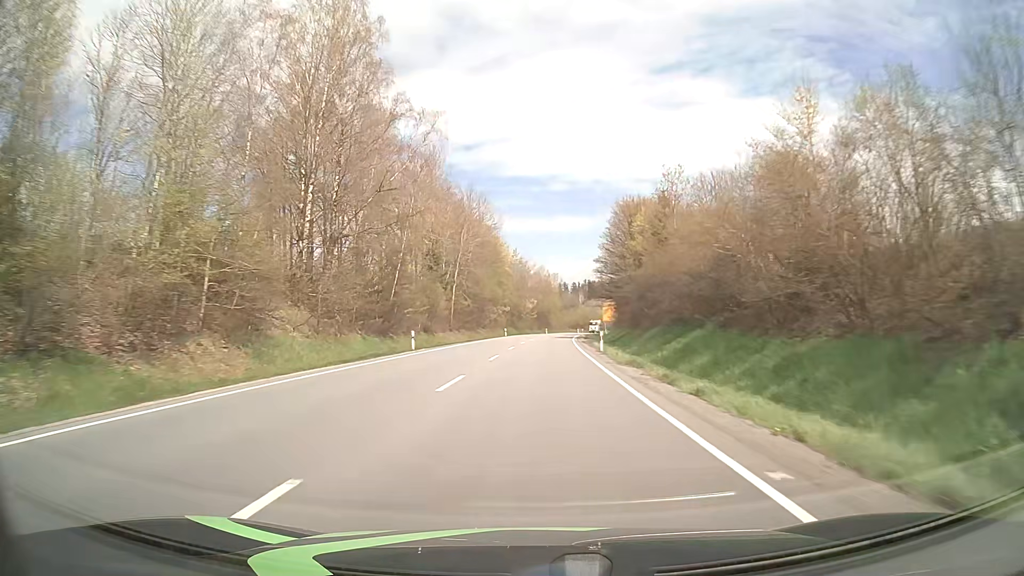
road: primary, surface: asphalt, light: Day
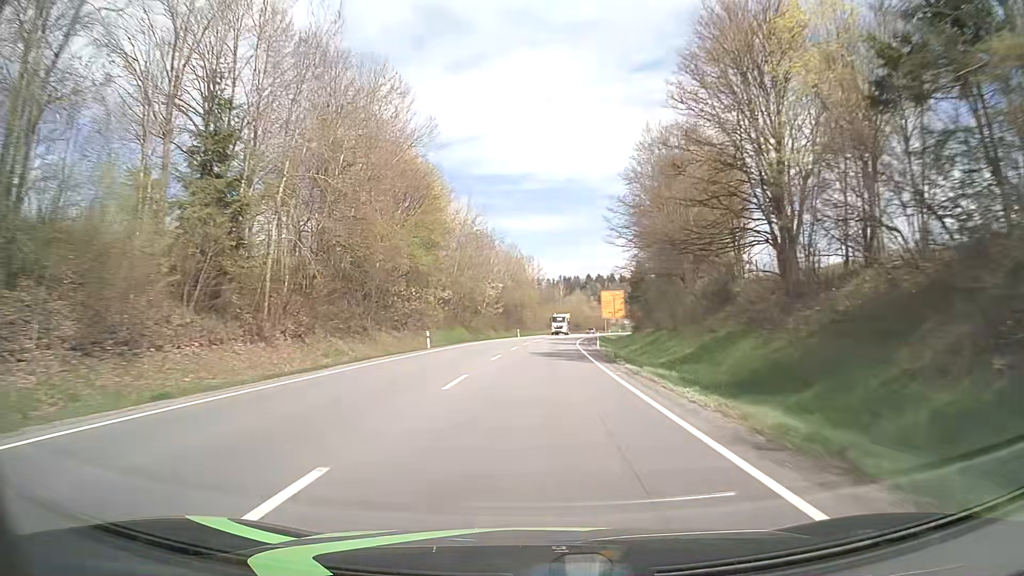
(+0.8, +47.6) m; +2°
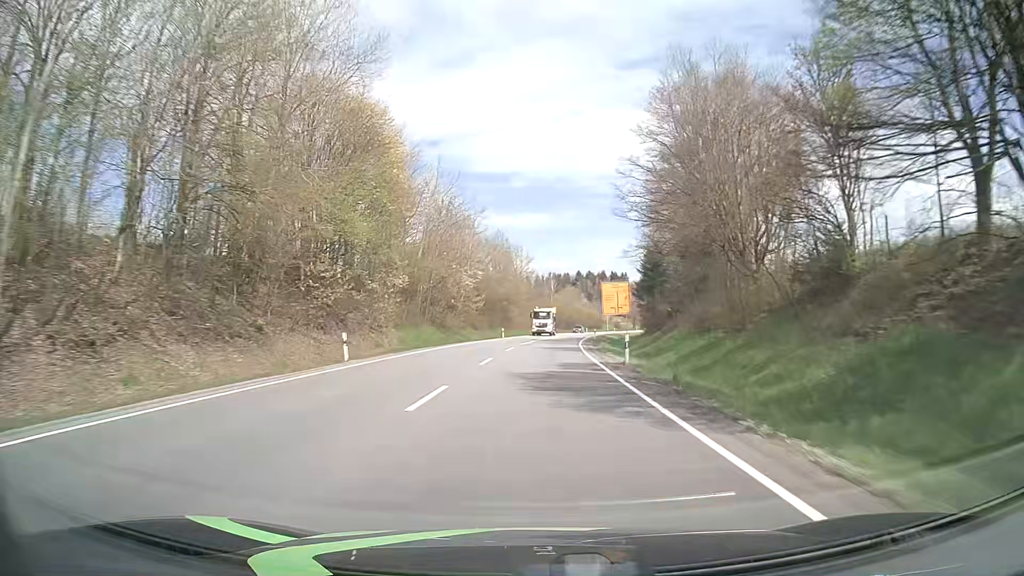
(+0.2, +15.9) m; +1°
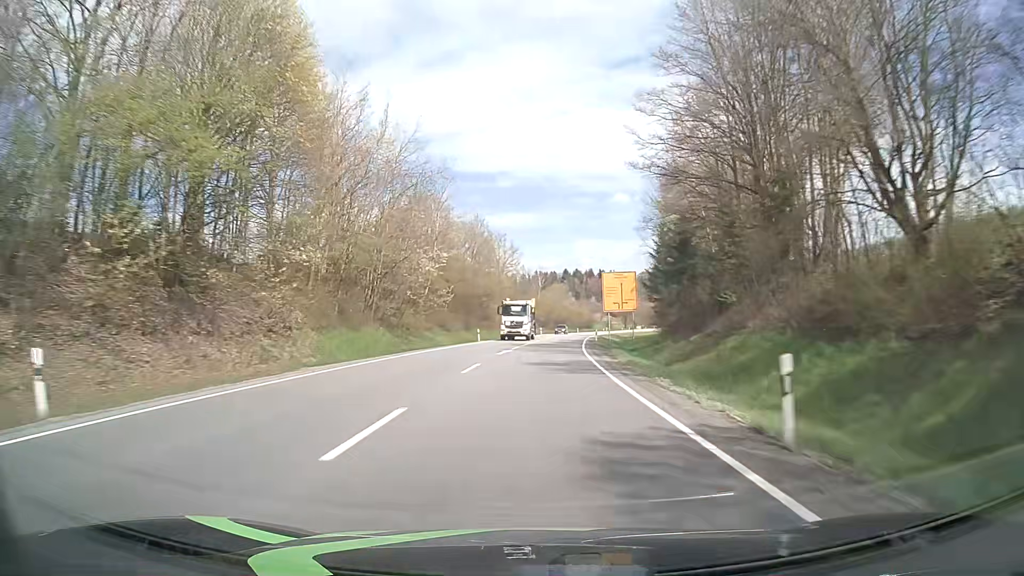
(+0.1, +15.9) m; +1°
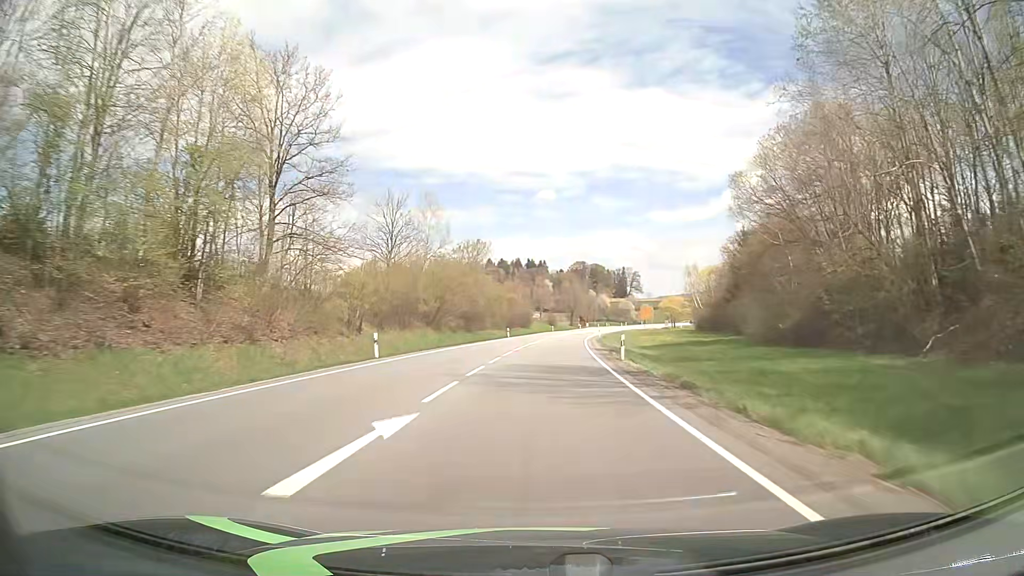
(+4.4, +79.2) m; +6°
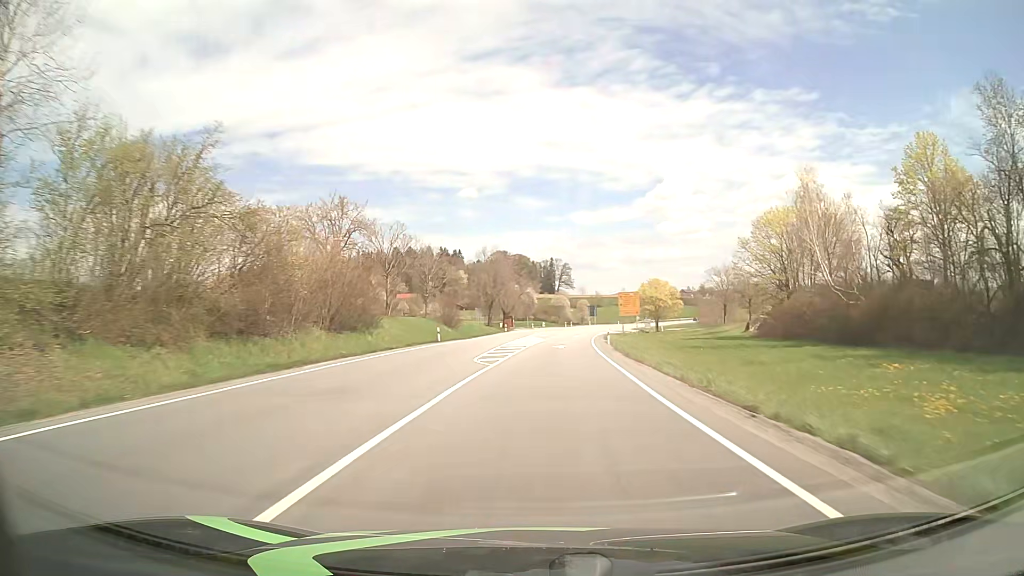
(+4.6, +79.1) m; +7°
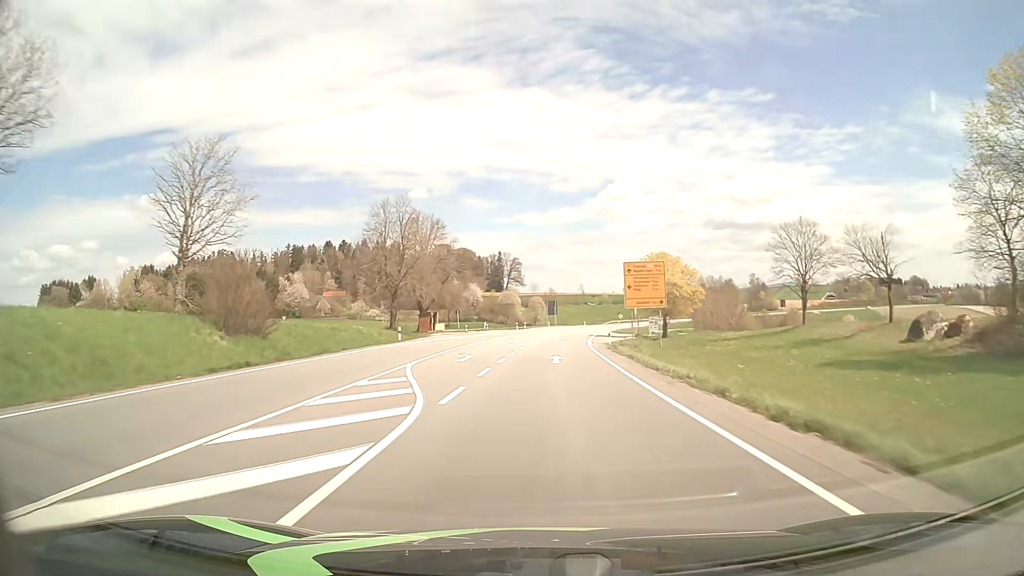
(+1.9, +47.5) m; +4°
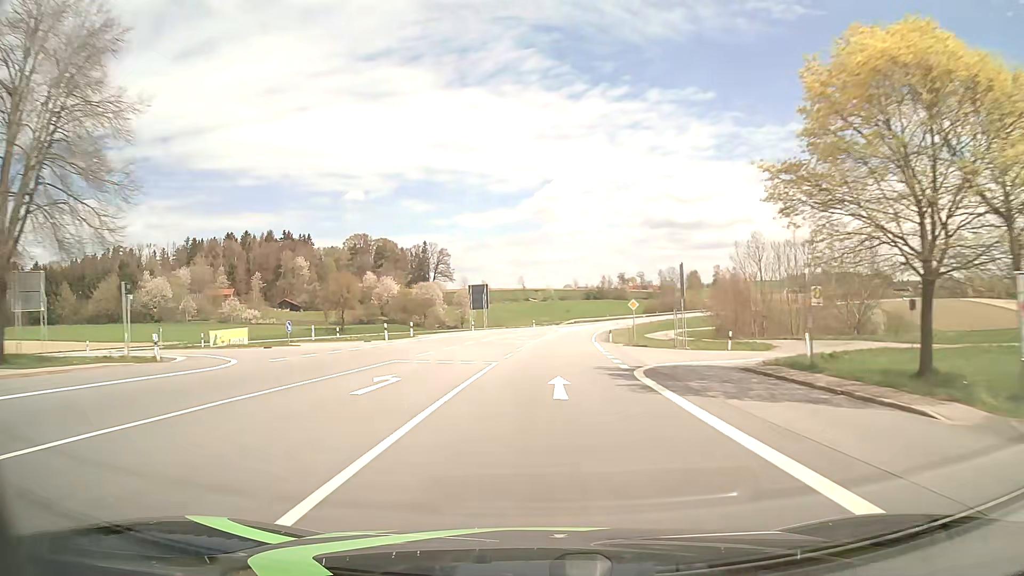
(+2.9, +63.3) m; +5°
